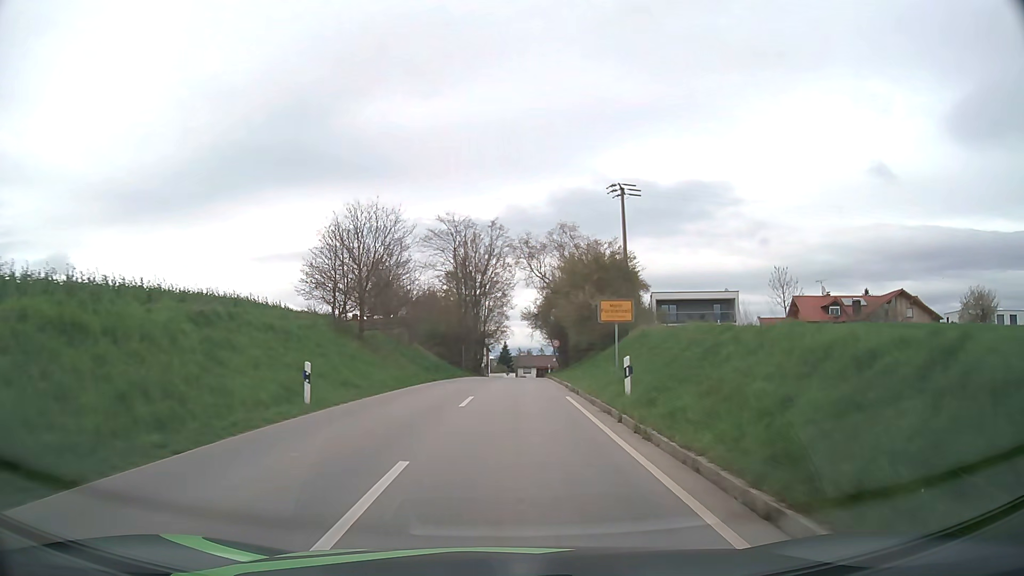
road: unclassified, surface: asphalt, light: Day
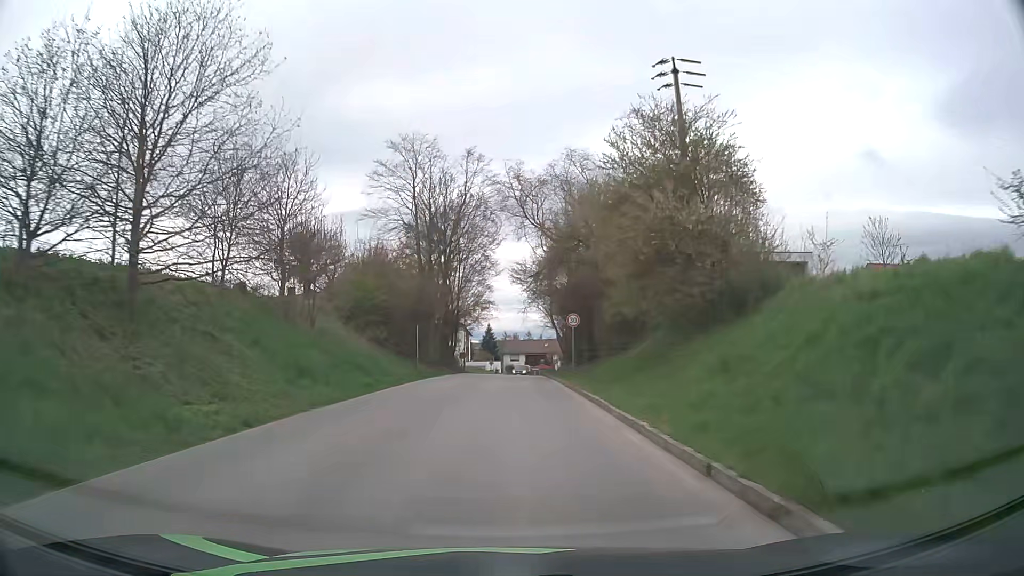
(+0.2, +23.8) m; +1°
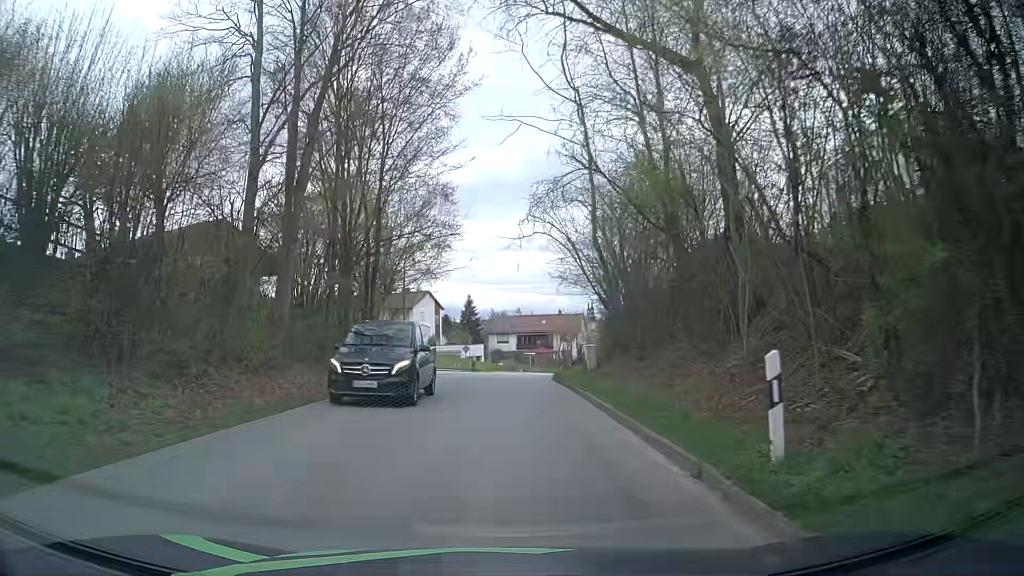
(+0.5, +33.2) m; +1°
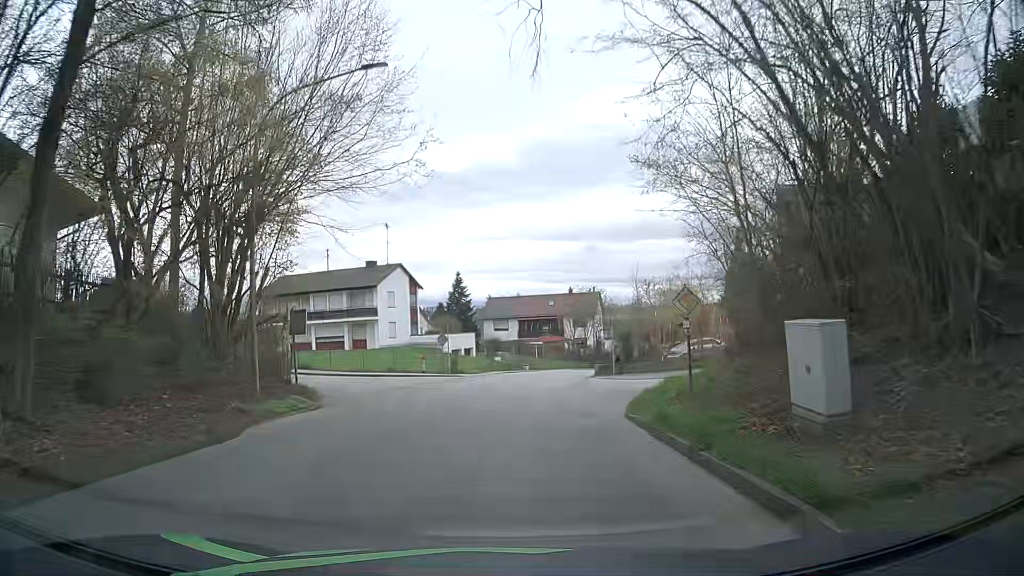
(+0.2, +21.3) m; 0°
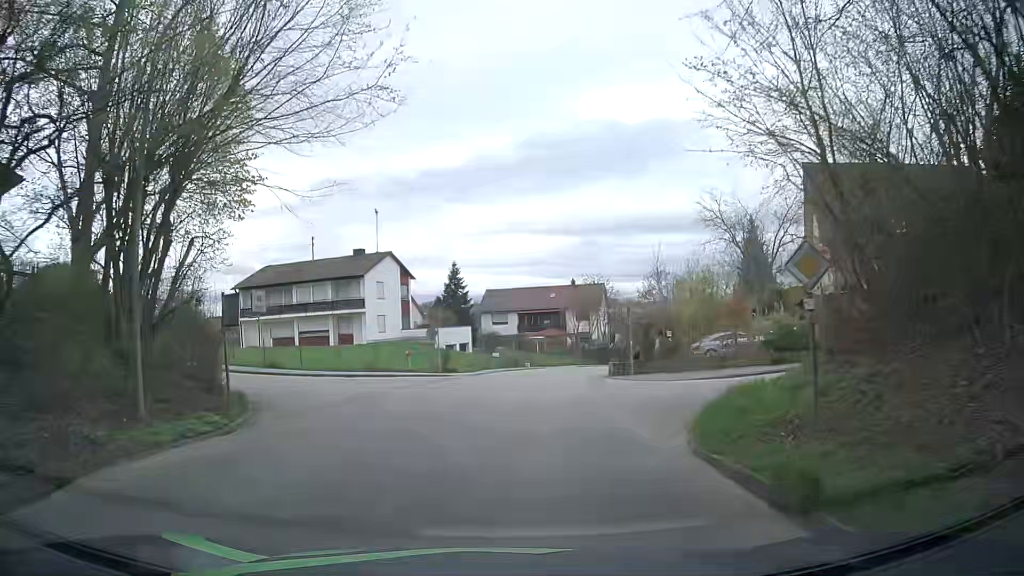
(+0.1, +4.9) m; 0°
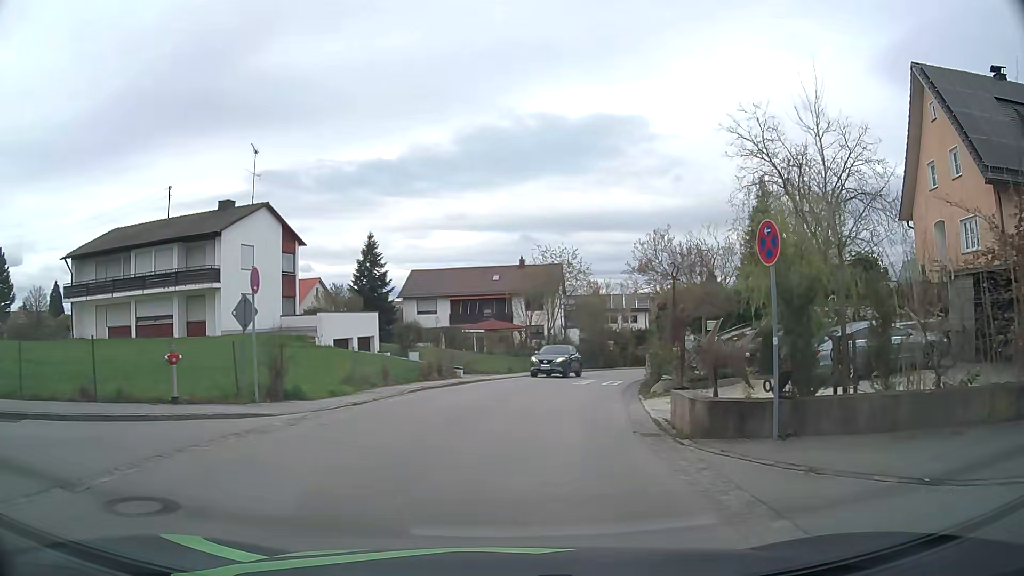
(+0.6, +18.7) m; +6°
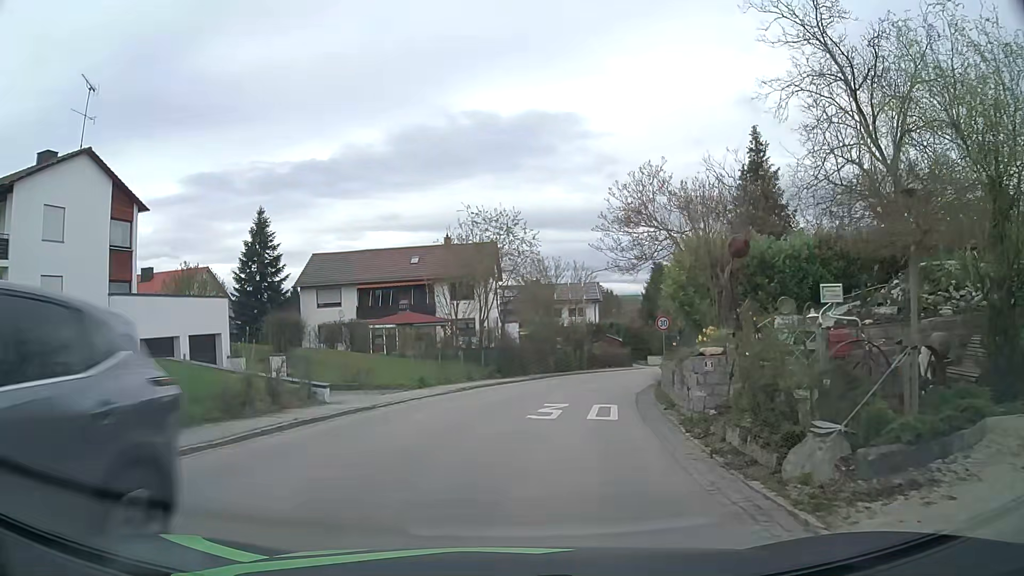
(+0.6, +13.4) m; +5°
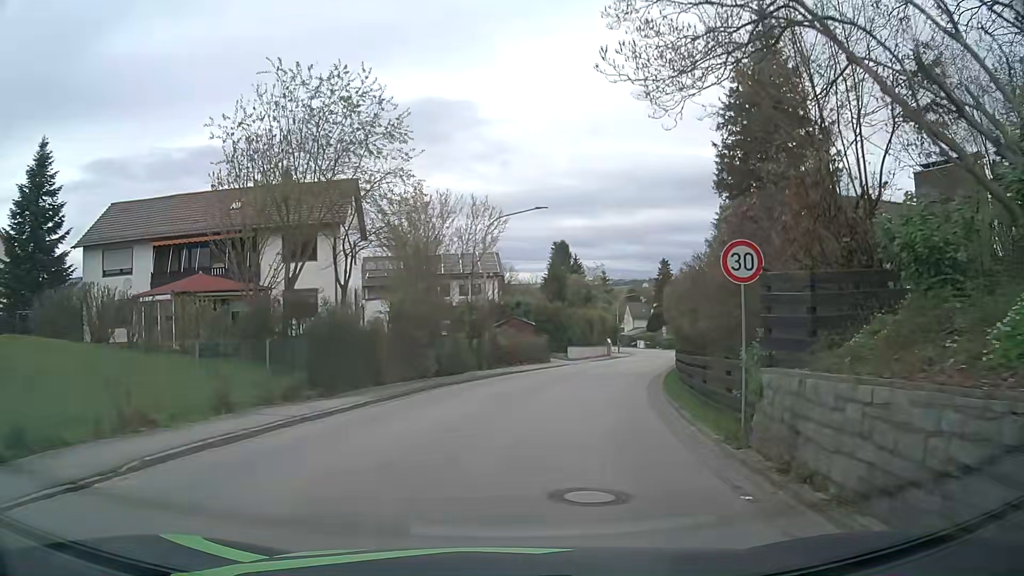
(+1.3, +17.5) m; +10°
(0, +10) (+2, +20) (+4, +30) (+7, +39) (+10, +49) (+13, +58) (+15, +68) (+17, +78) (+19, +88) (+20, +98) m
